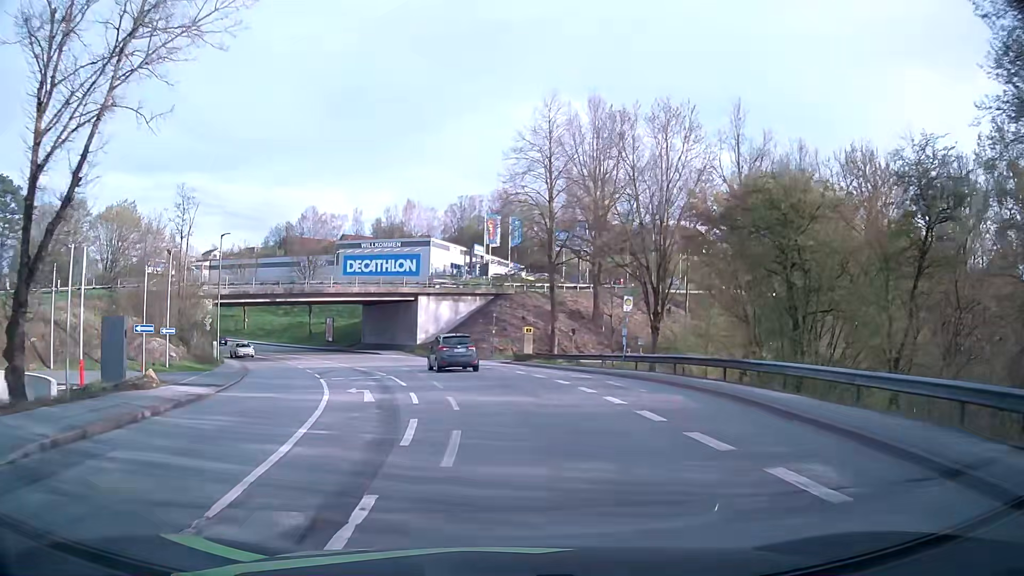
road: tertiary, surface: asphalt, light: Day
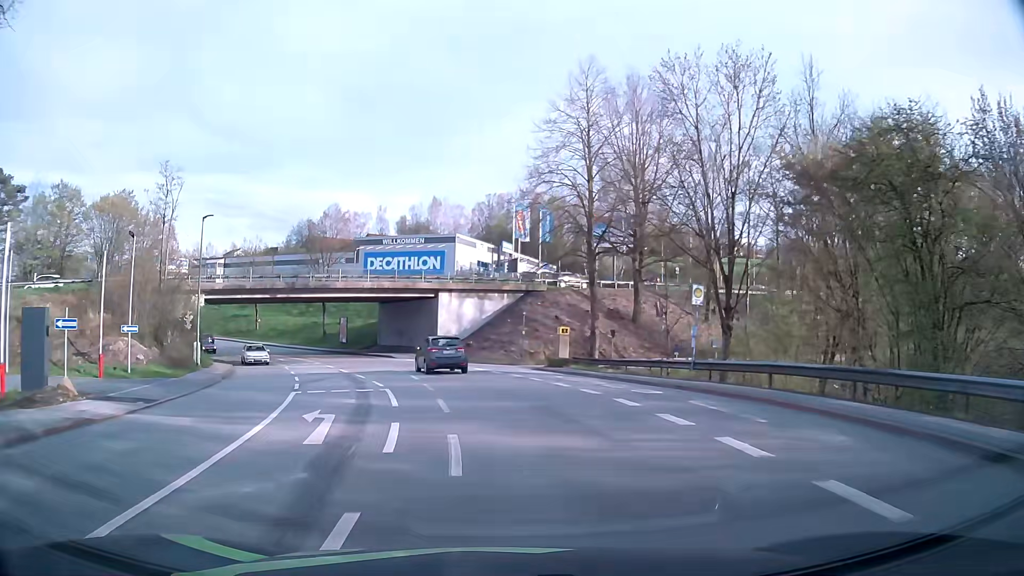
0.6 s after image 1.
(-0.1, +6.8) m; -2°
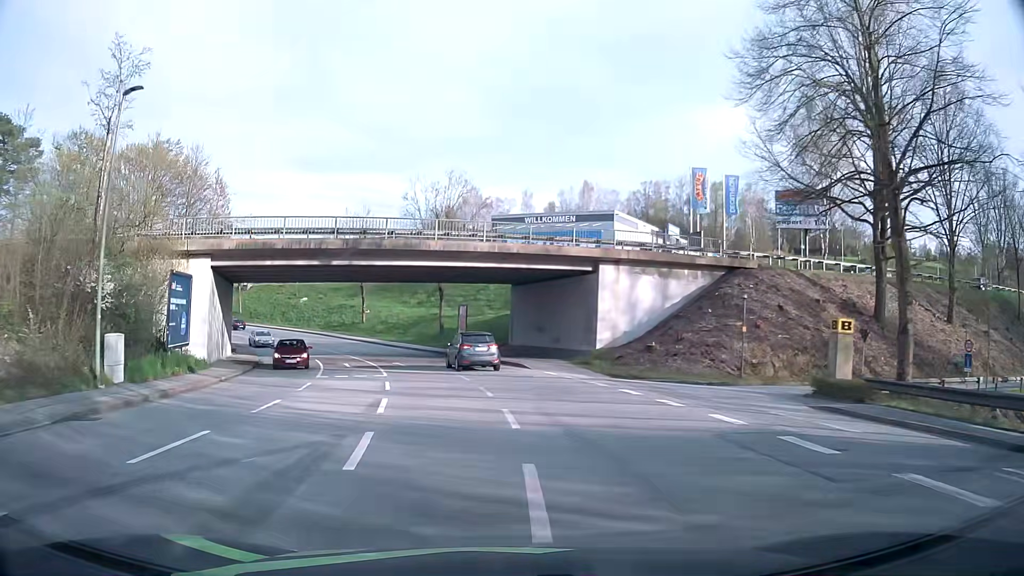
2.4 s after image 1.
(-2.1, +20.2) m; -13°
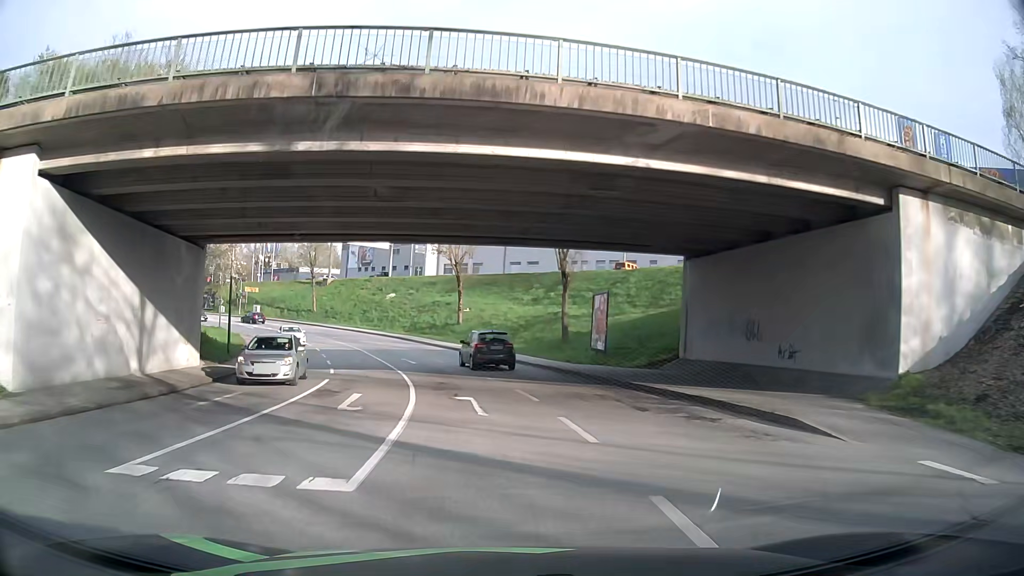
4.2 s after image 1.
(-1.8, +19.5) m; -10°
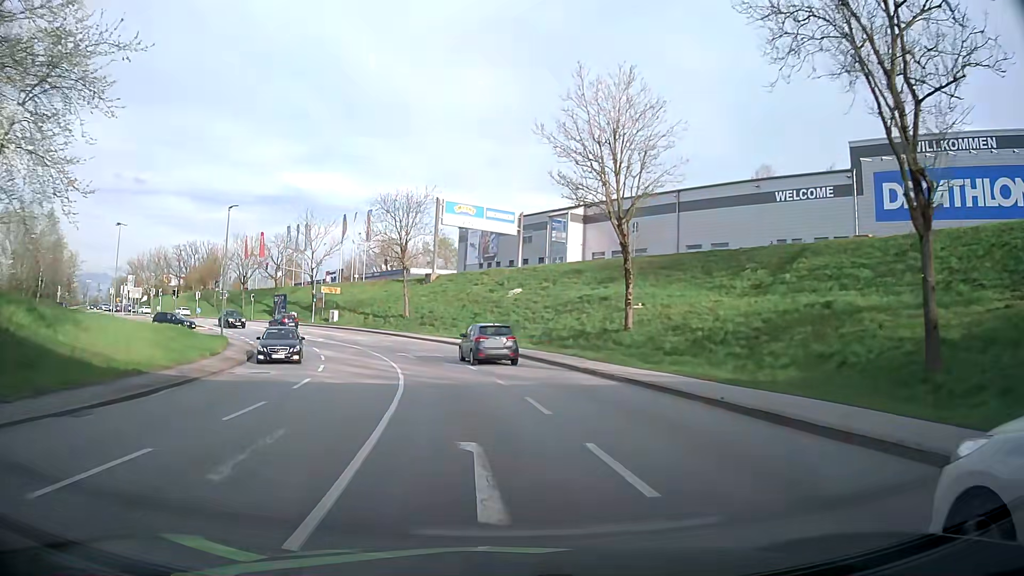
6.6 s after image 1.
(-2.2, +27.0) m; -10°
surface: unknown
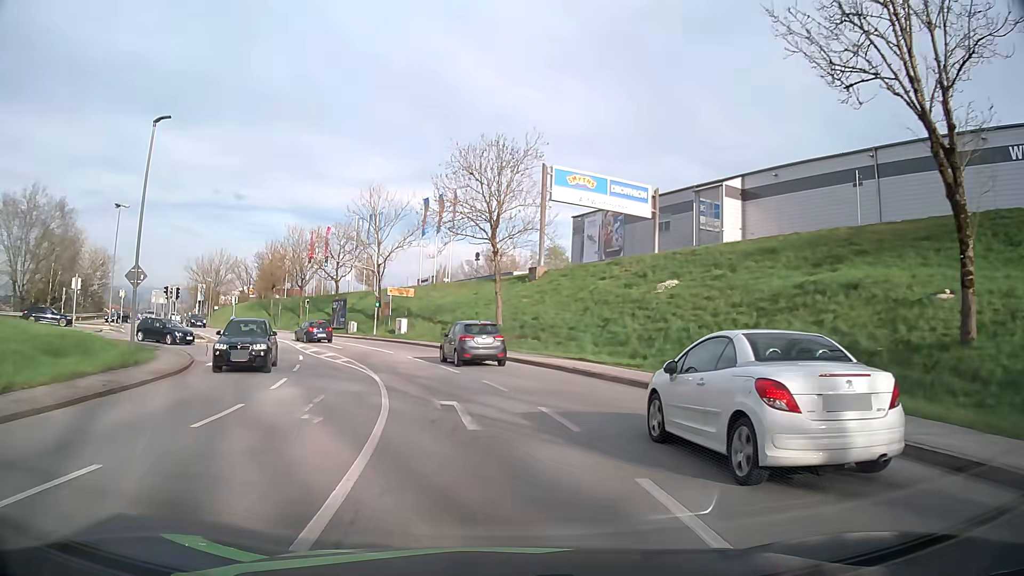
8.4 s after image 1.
(-2.0, +20.0) m; -11°
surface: asphalt
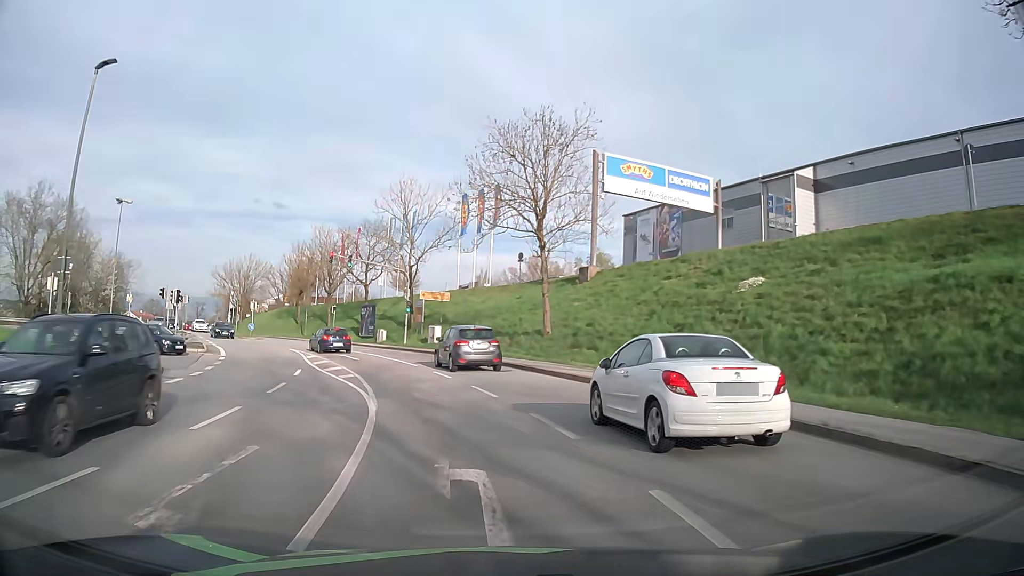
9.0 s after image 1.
(-0.2, +6.2) m; -3°
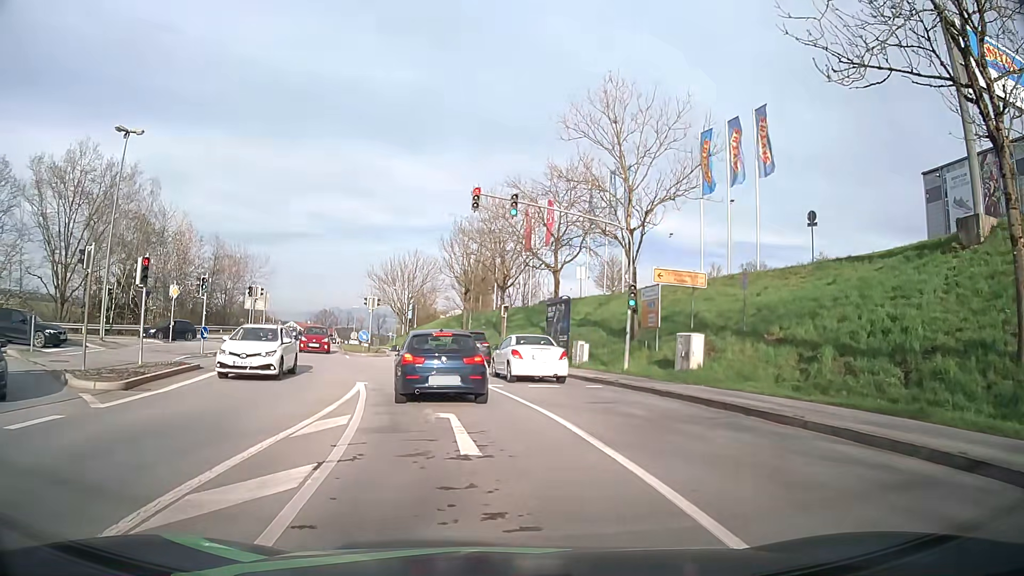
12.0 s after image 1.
(-3.7, +23.2) m; -18°
